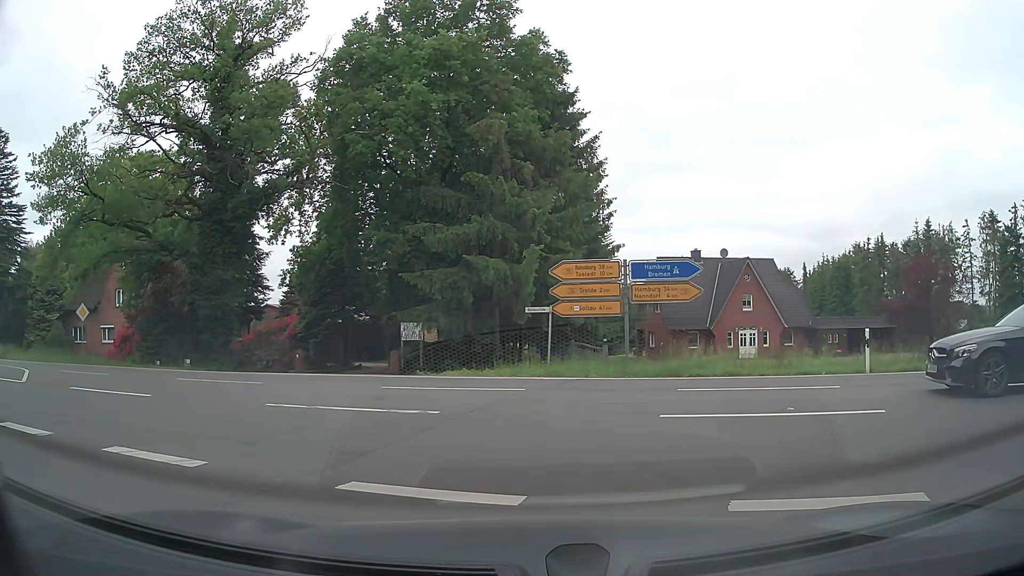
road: tertiary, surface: asphalt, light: Day
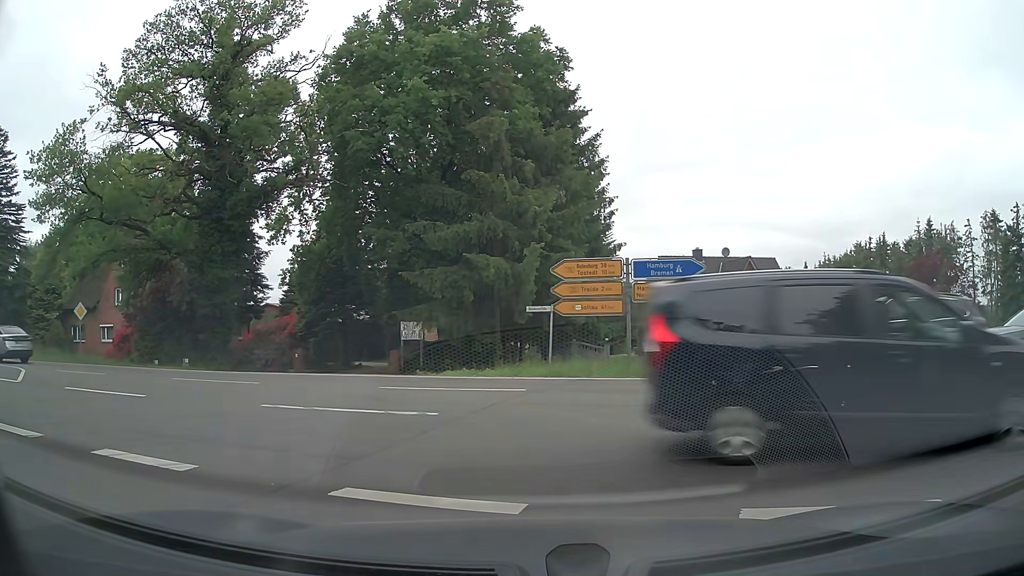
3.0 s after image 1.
(0.0, +0.3) m; 0°
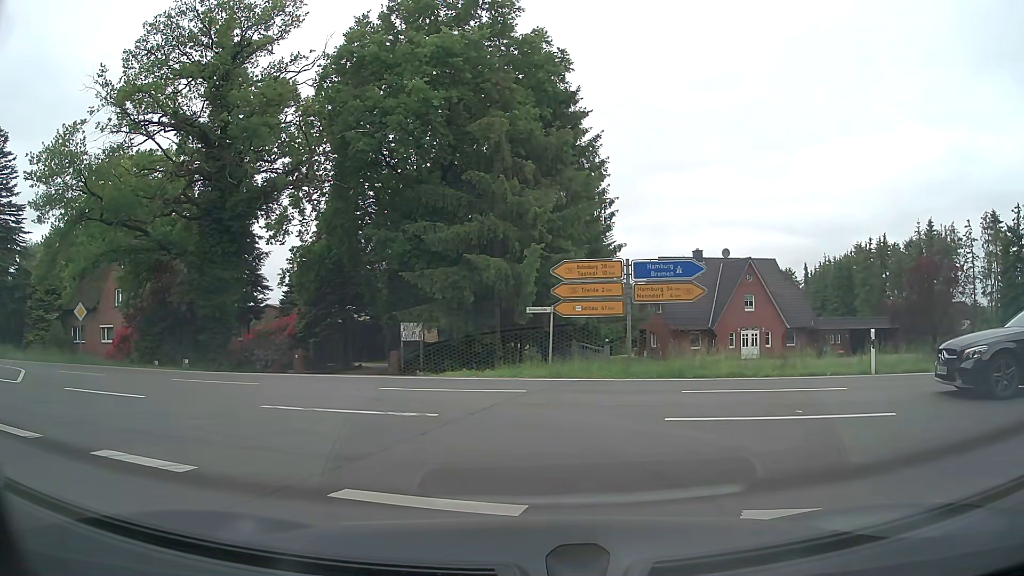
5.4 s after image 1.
(0.0, 0.0) m; 0°
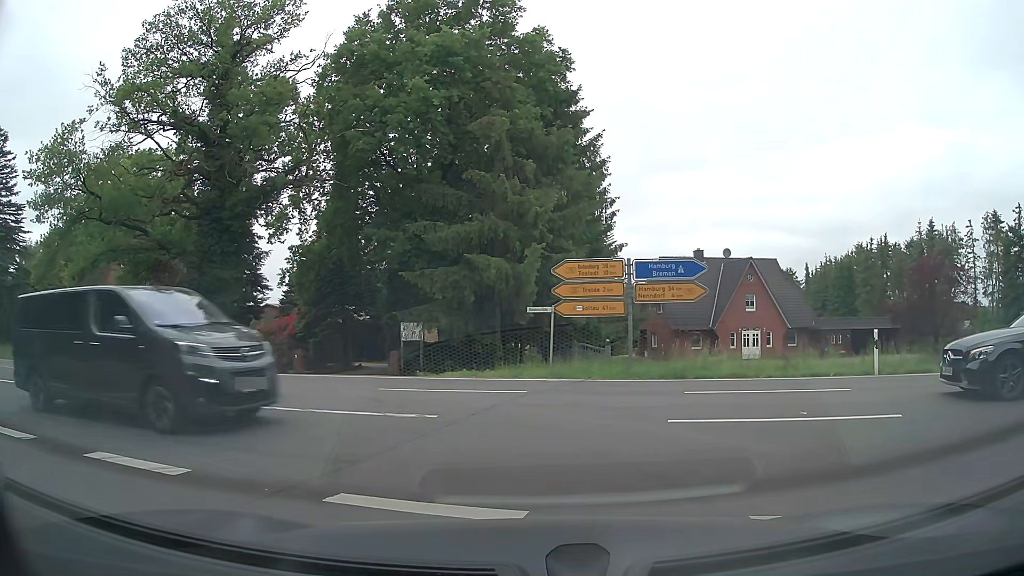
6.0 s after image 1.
(0.0, +0.1) m; 0°
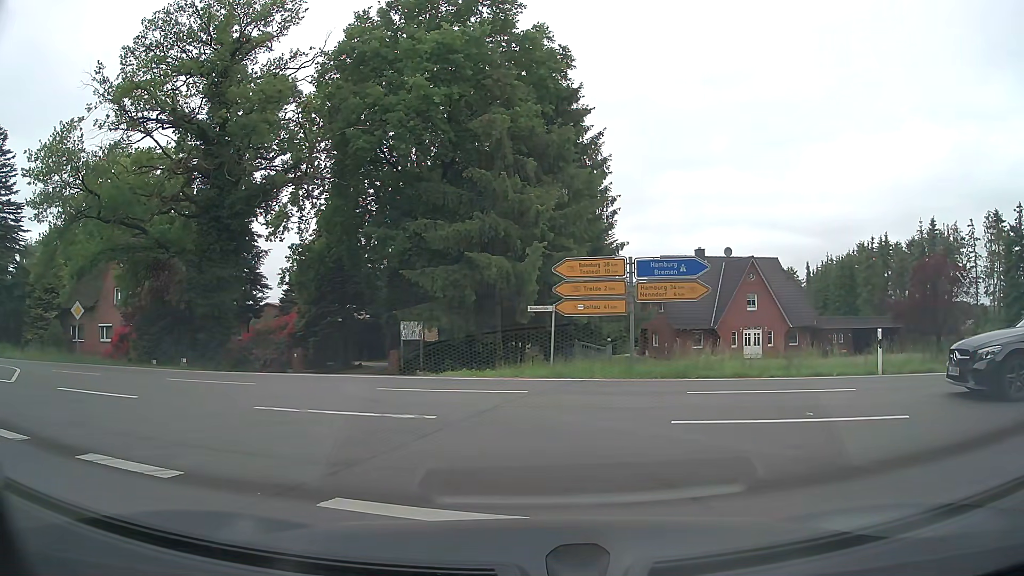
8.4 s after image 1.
(0.0, +0.2) m; 0°
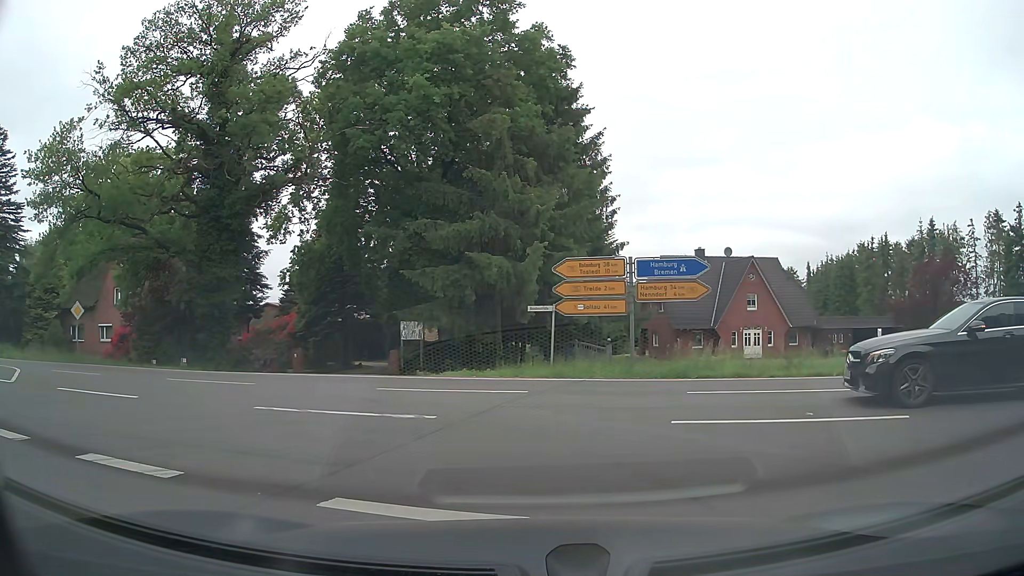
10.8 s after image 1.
(0.0, 0.0) m; 0°
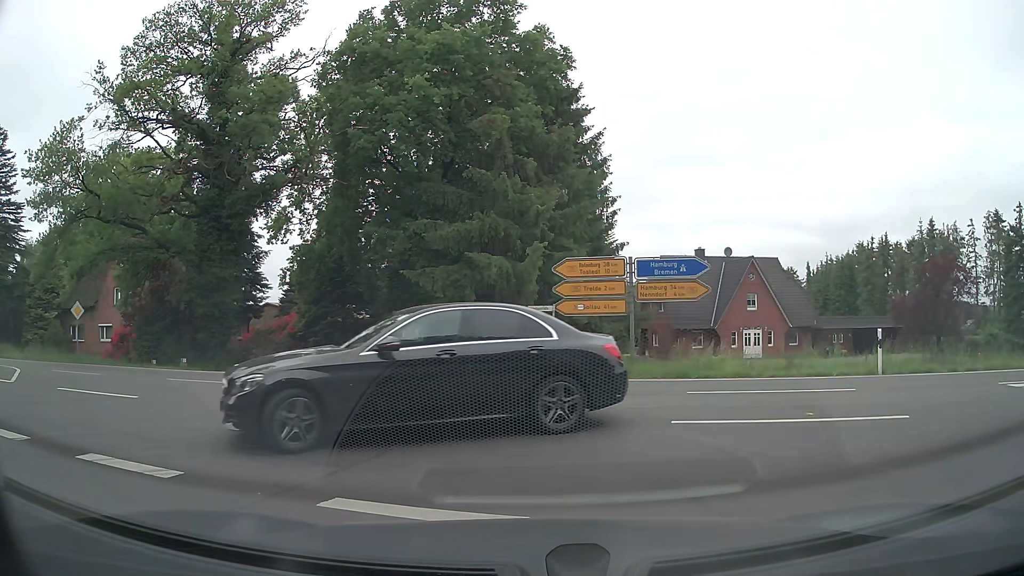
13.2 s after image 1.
(0.0, 0.0) m; 0°
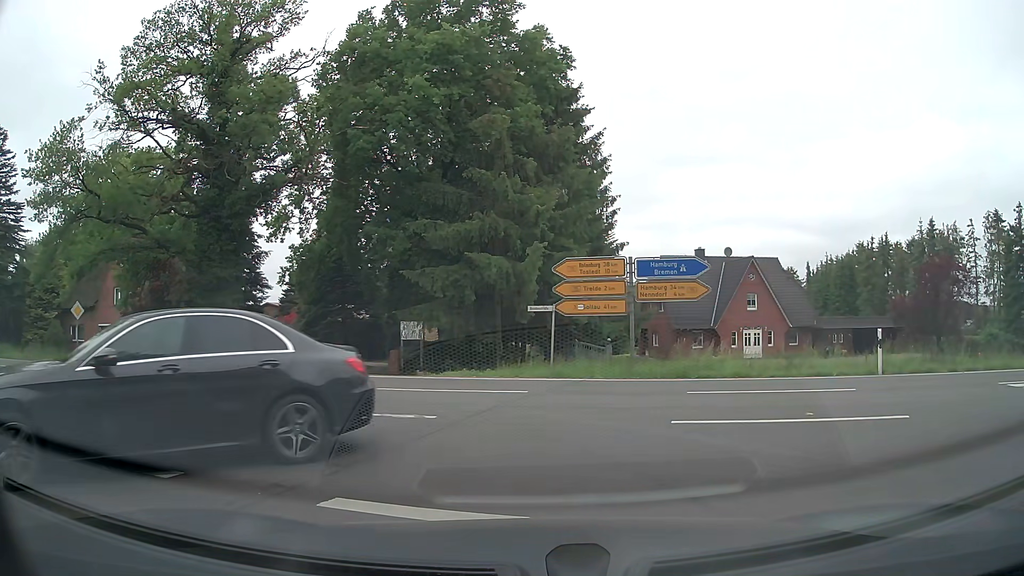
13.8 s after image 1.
(0.0, 0.0) m; 0°
